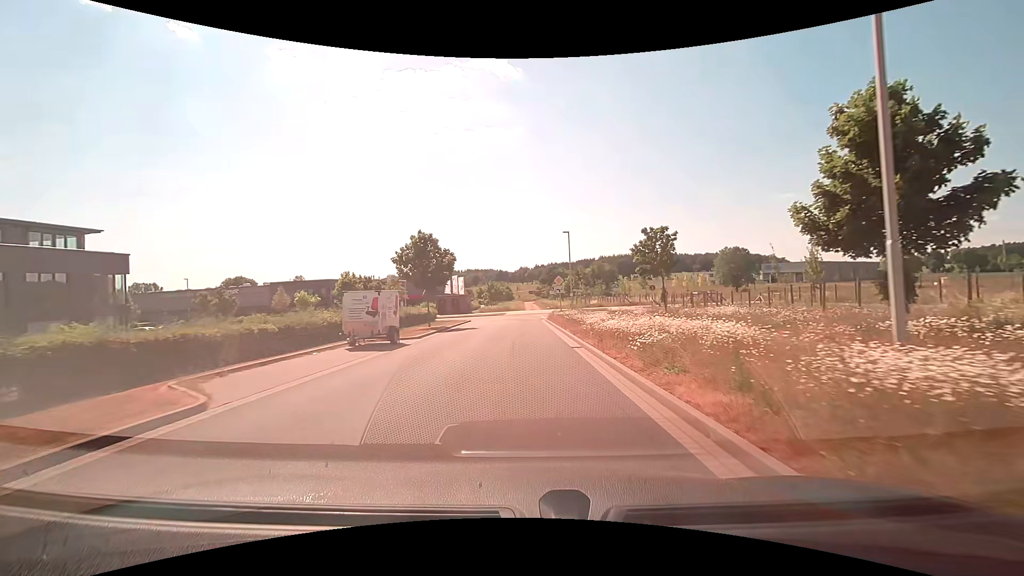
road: residential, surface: asphalt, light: Day
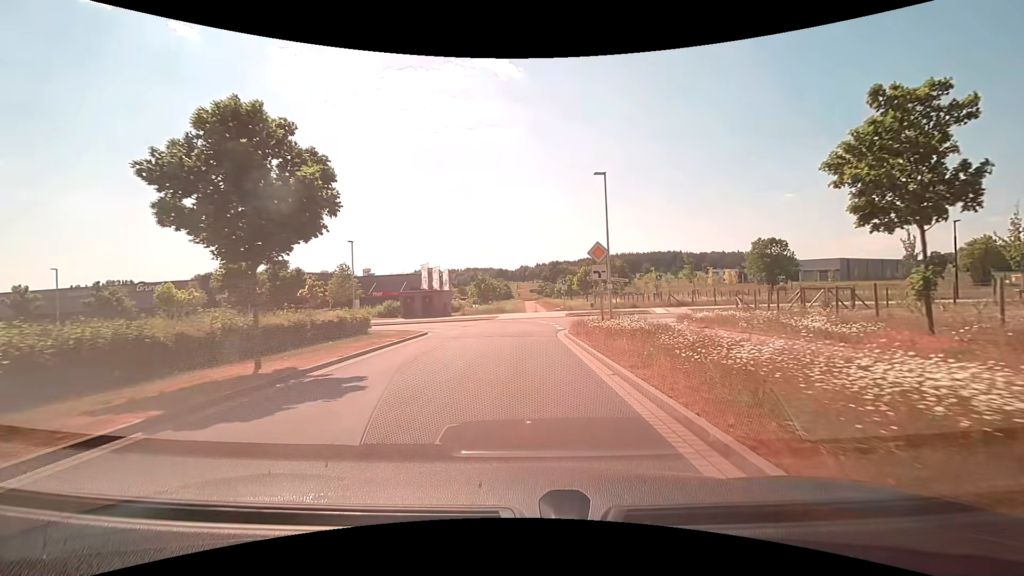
(0.0, +20.8) m; 0°
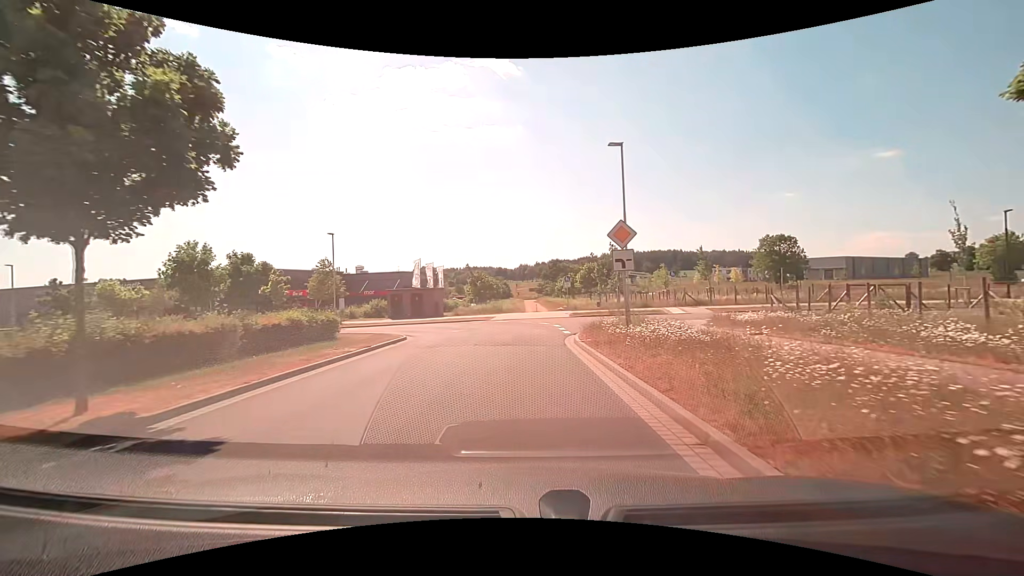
(0.0, +4.6) m; 0°
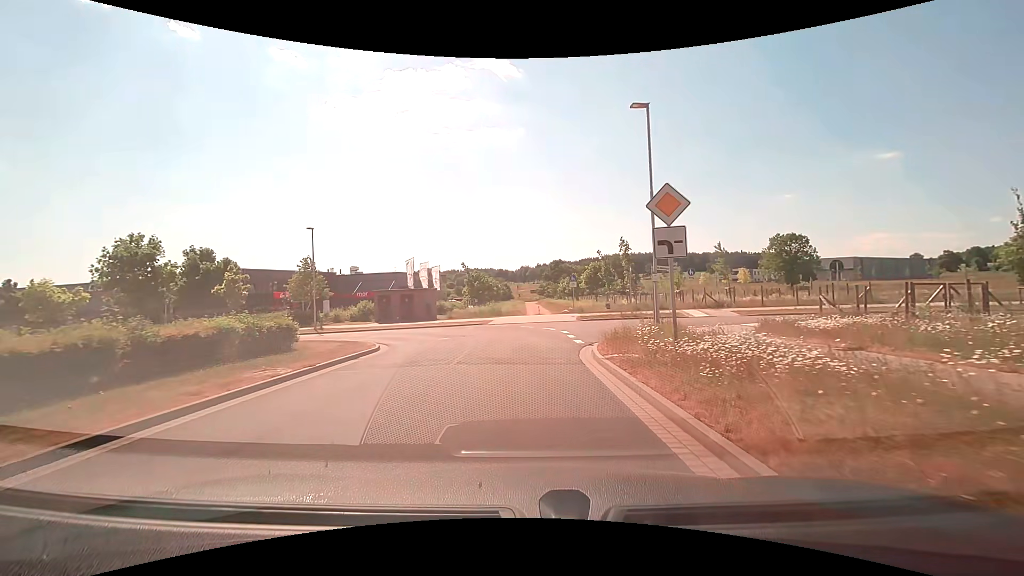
(0.0, +4.4) m; 0°
